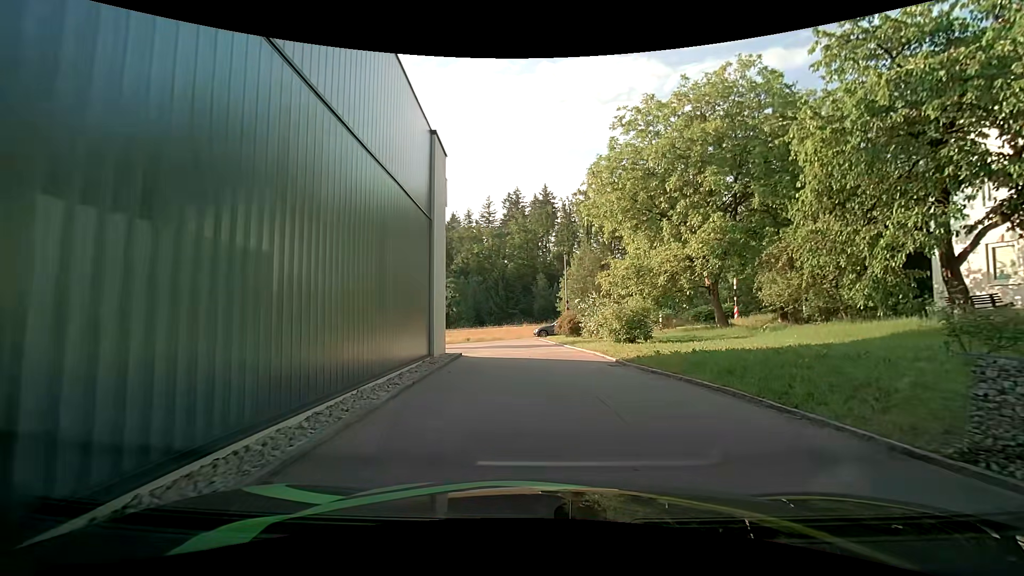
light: Day
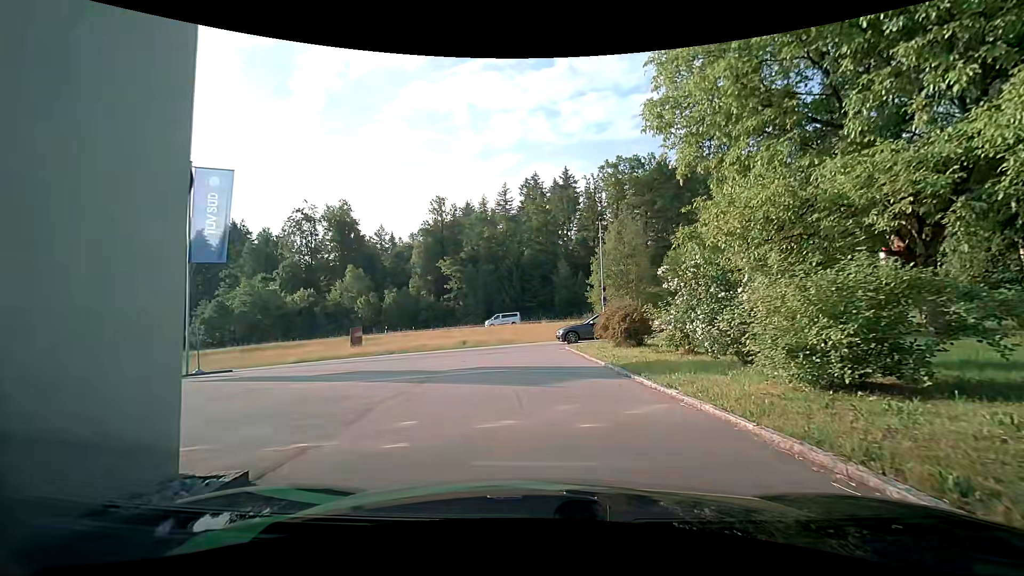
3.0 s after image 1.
(-0.4, +14.3) m; -2°
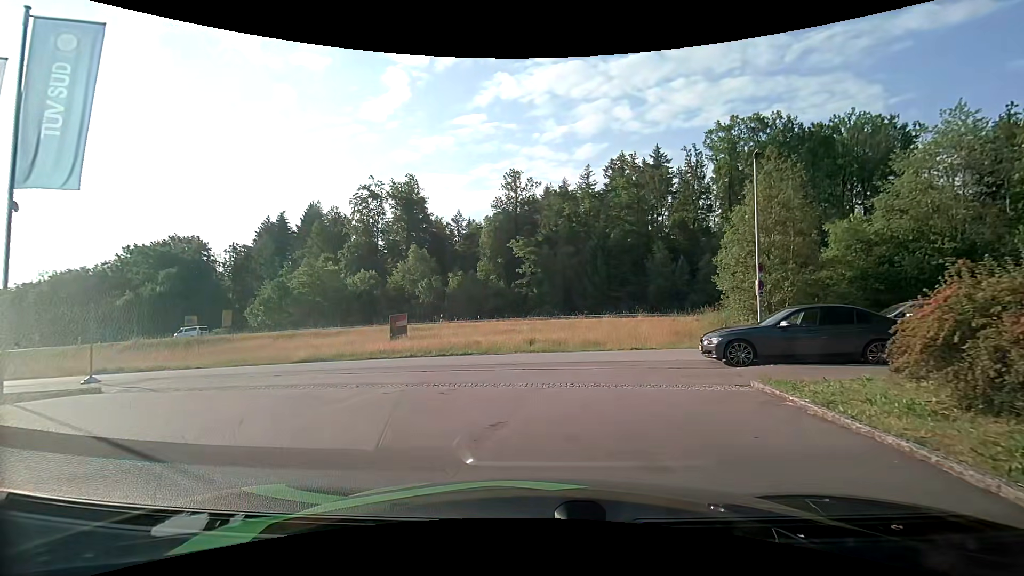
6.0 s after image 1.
(-0.9, +11.4) m; -9°
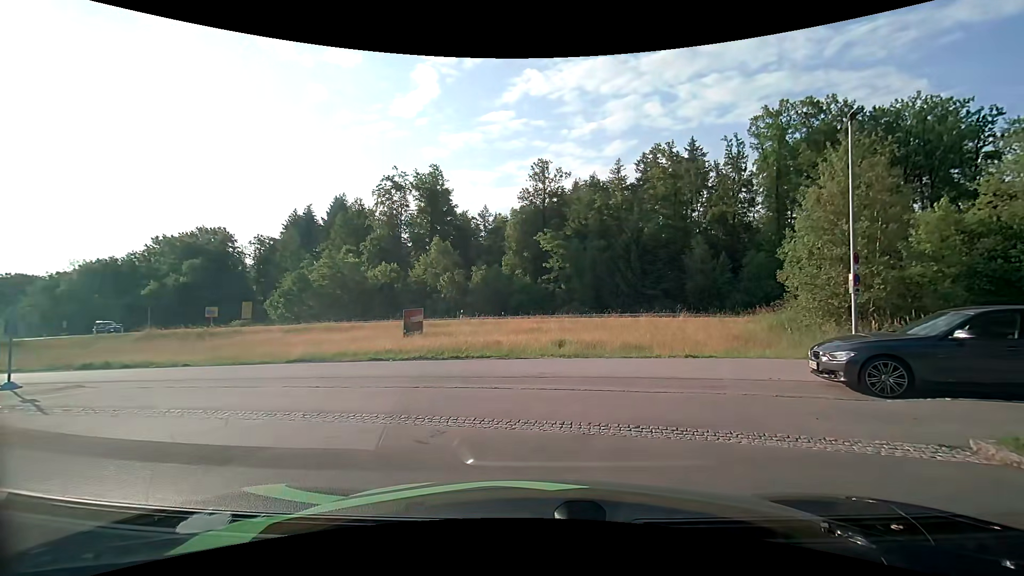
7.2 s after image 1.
(-0.2, +3.6) m; -5°
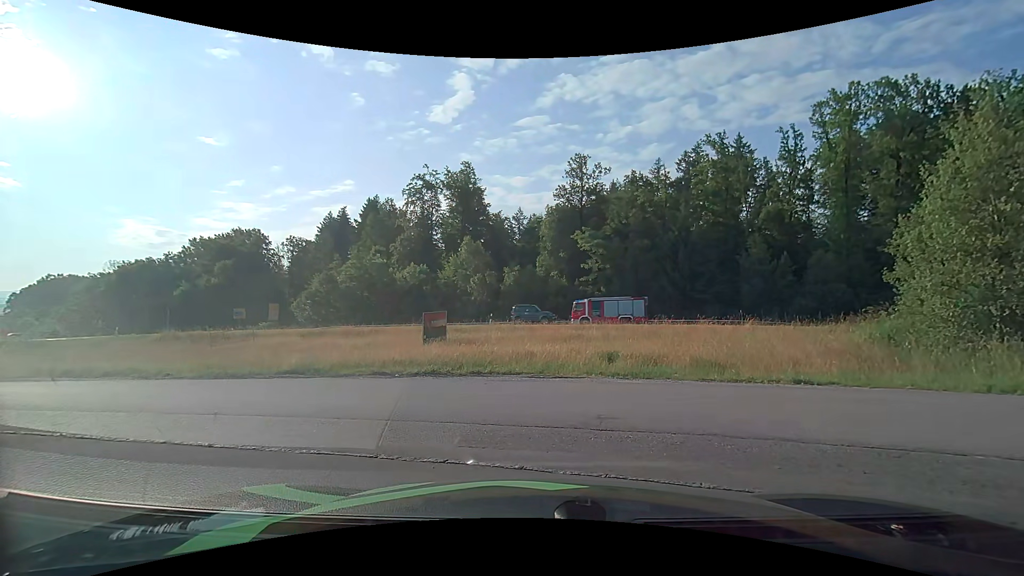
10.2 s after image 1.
(-0.1, +4.3) m; -2°
